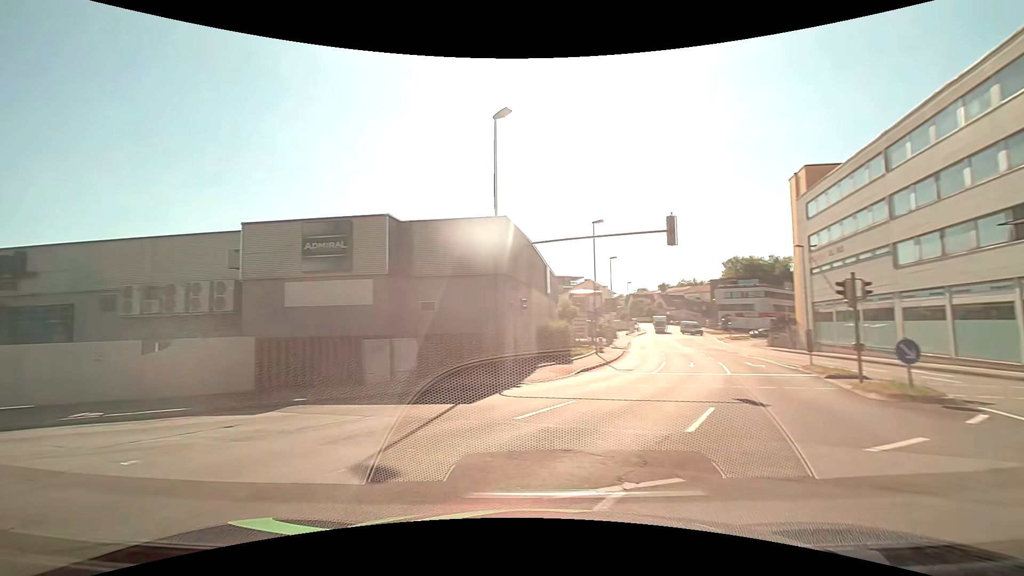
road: tertiary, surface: asphalt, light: Day
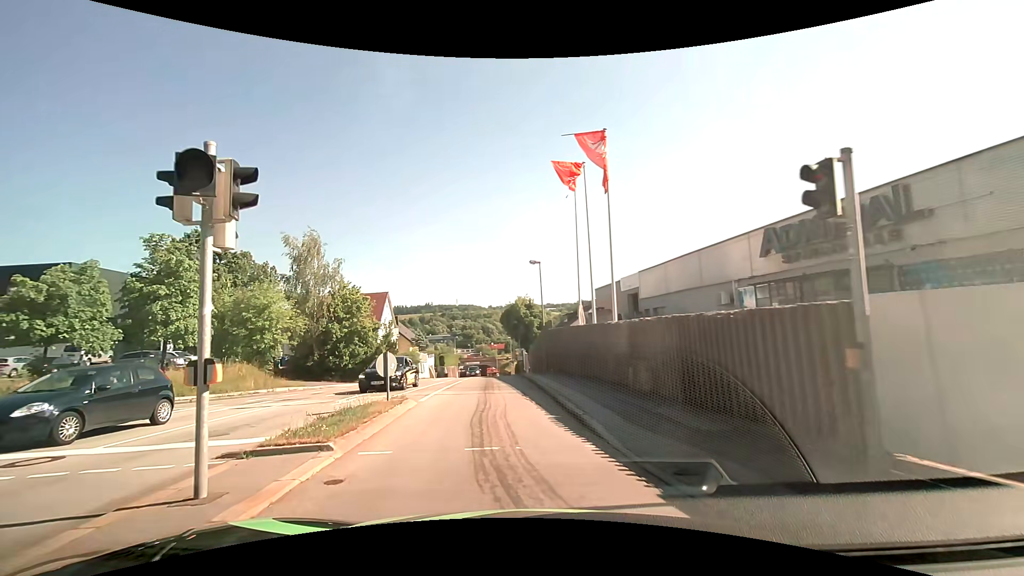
(-10.0, +8.6) m; -79°
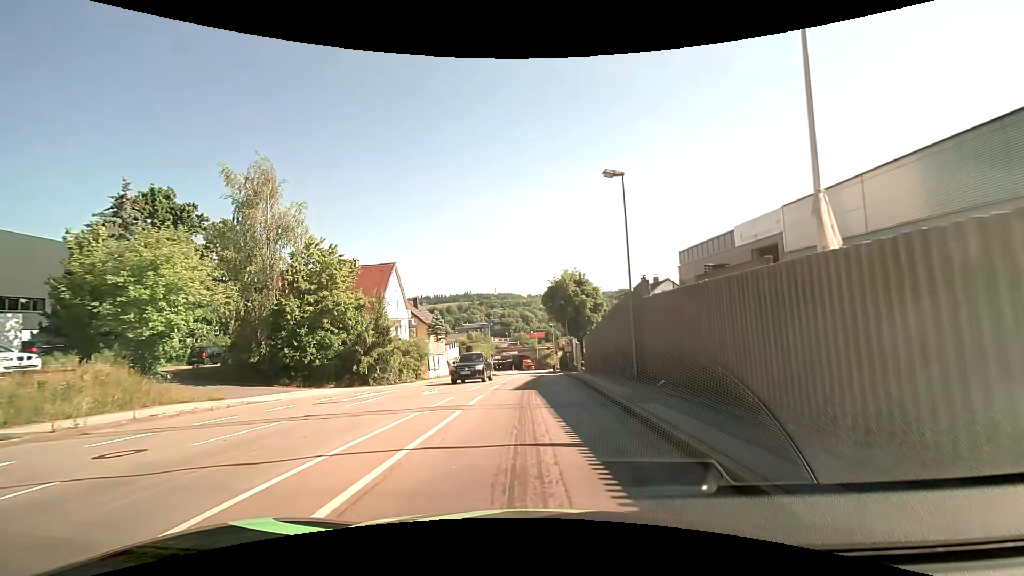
(-1.1, +16.6) m; -4°
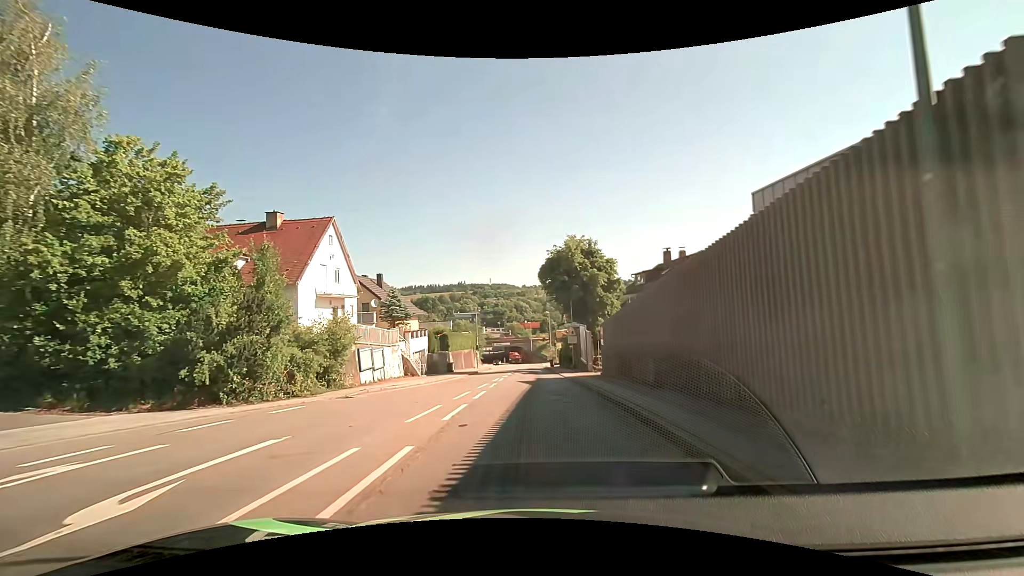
(+0.1, +14.4) m; +1°
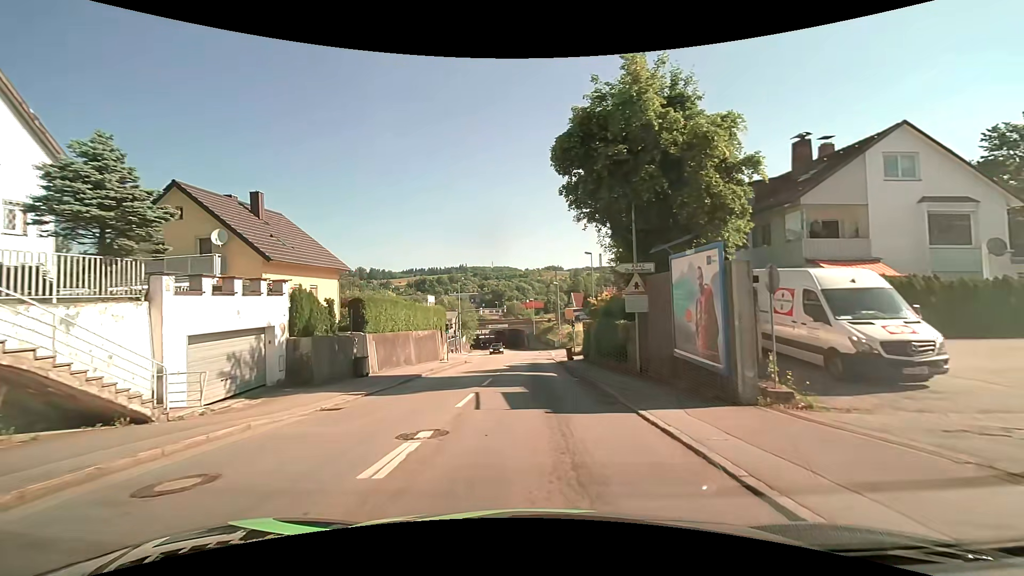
(-0.1, +26.0) m; 0°
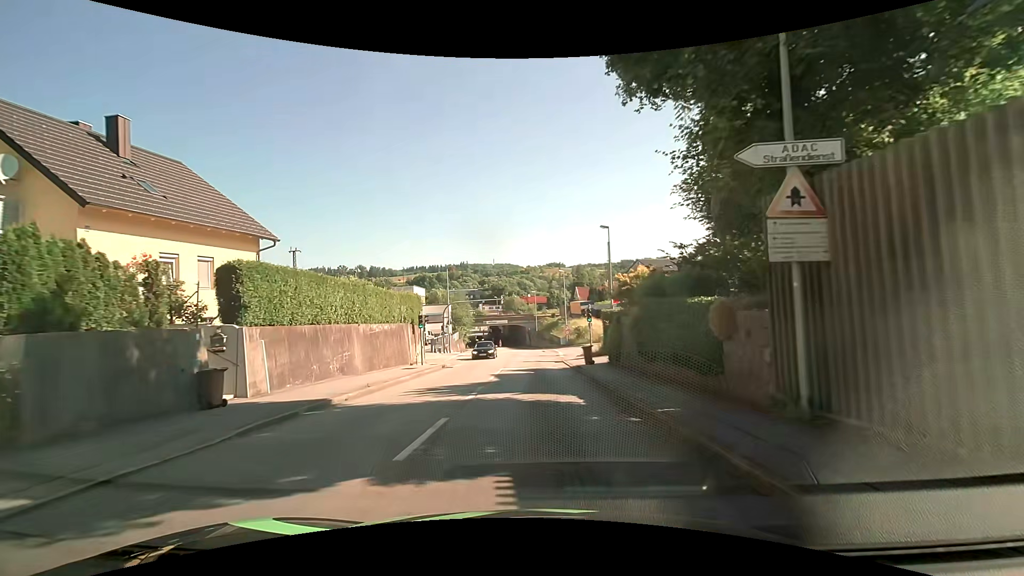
(0.0, +10.6) m; 0°
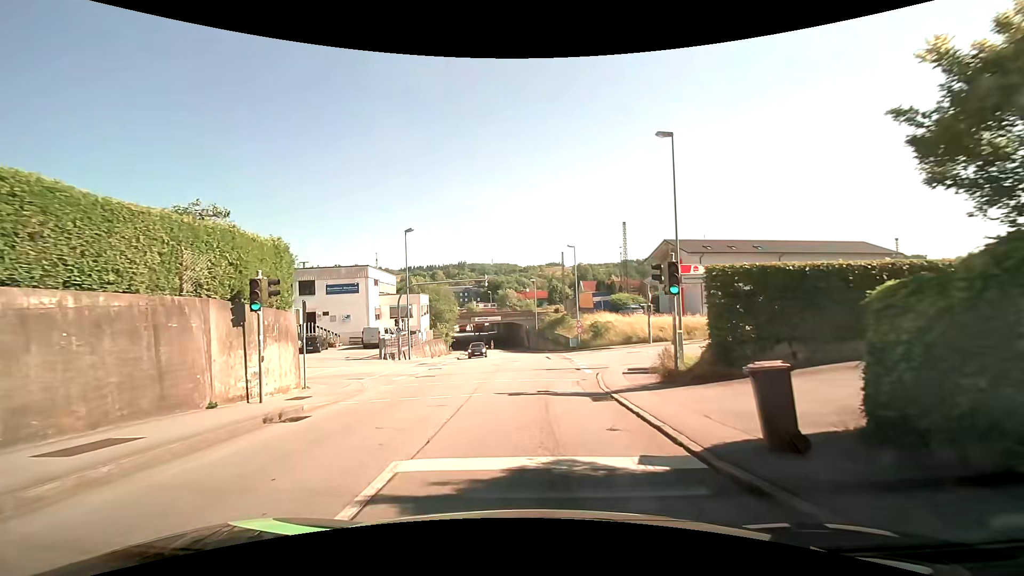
(0.0, +18.5) m; 0°
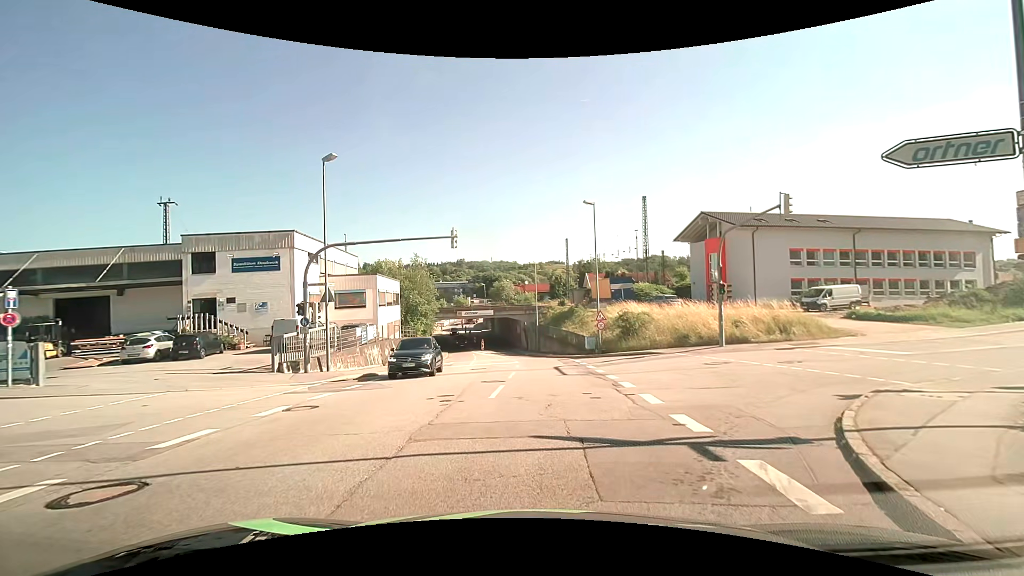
(0.0, +15.2) m; 0°
(-1, +10) (-8, +15) (-18, +15) (-28, +13) (-38, +12) (-48, +10) (-58, +9) (-68, +8) (-78, +6) (-88, +5) m
